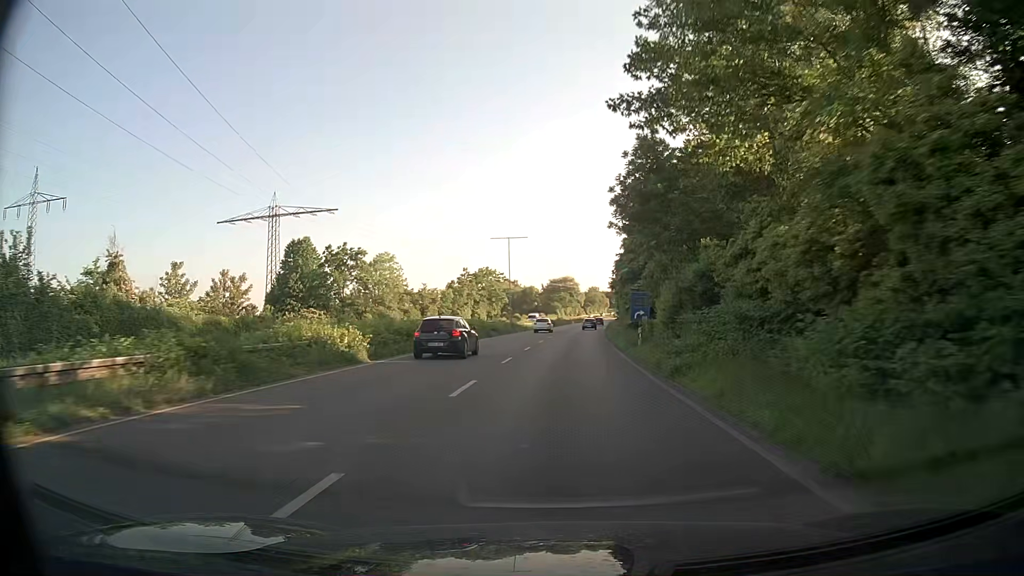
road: trunk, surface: asphalt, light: Day
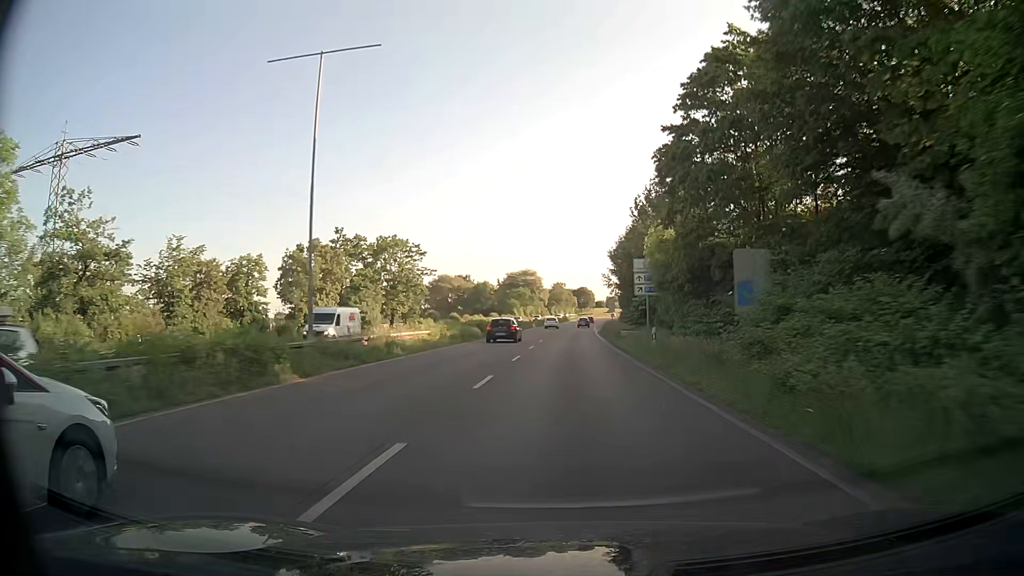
(+1.2, +52.4) m; +3°
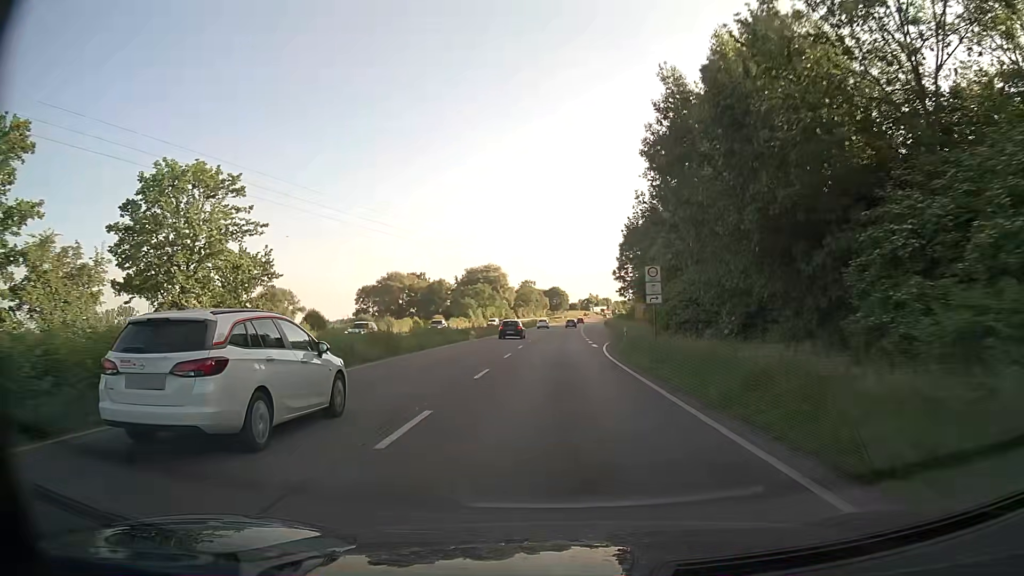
(+0.8, +42.4) m; +2°
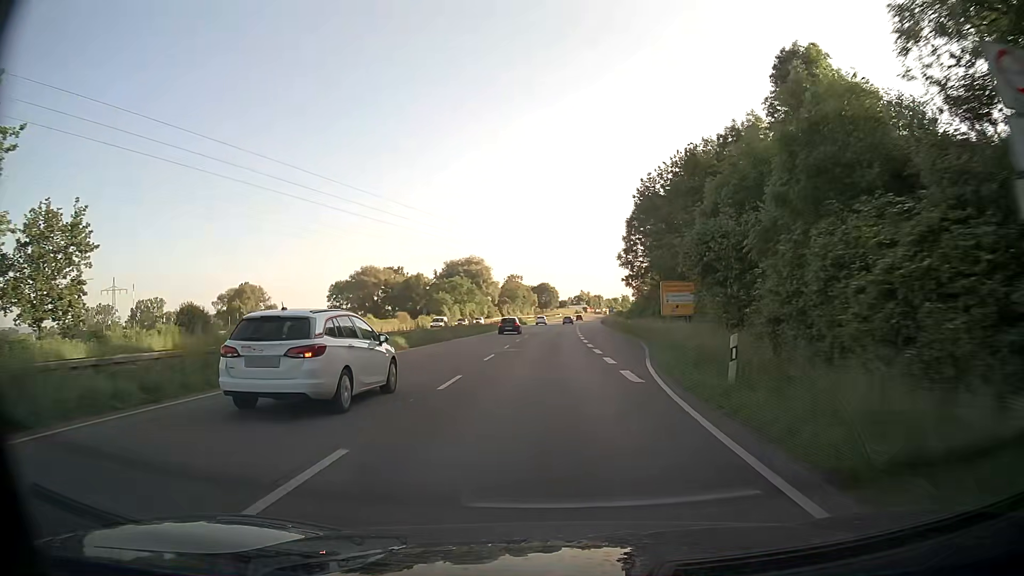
(+0.2, +21.3) m; +1°
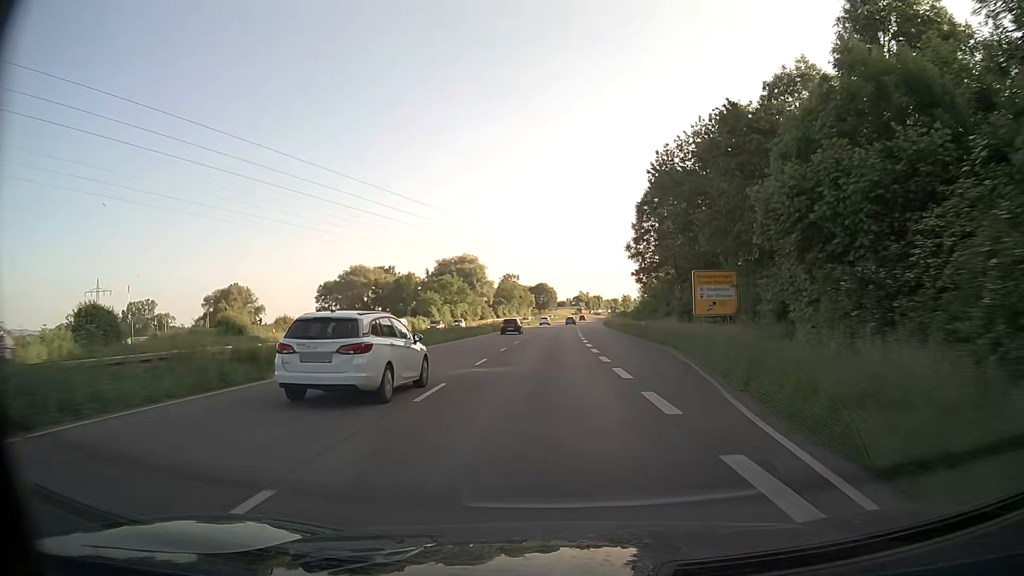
(0.0, +10.7) m; 0°
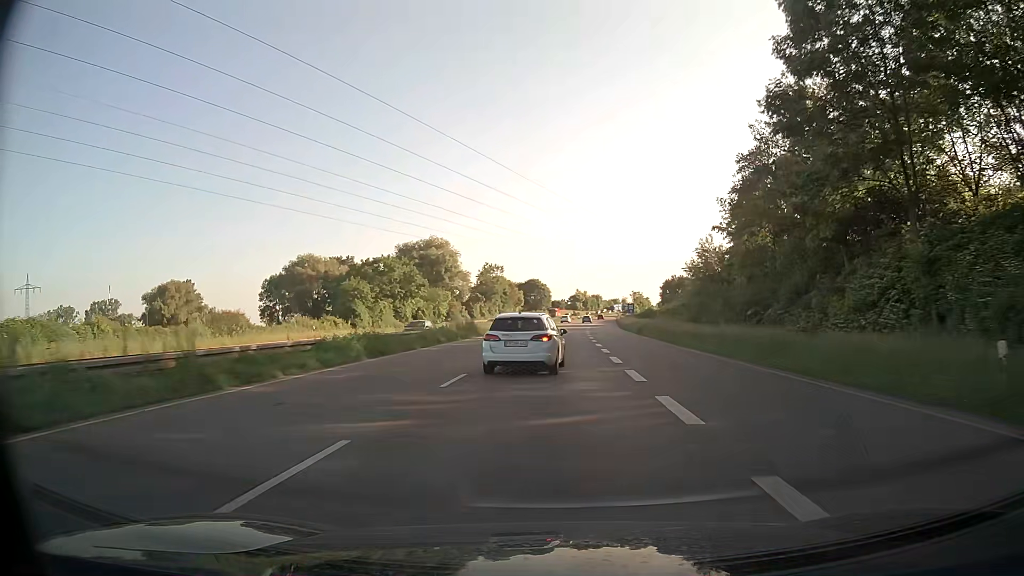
(+0.1, +42.9) m; +1°
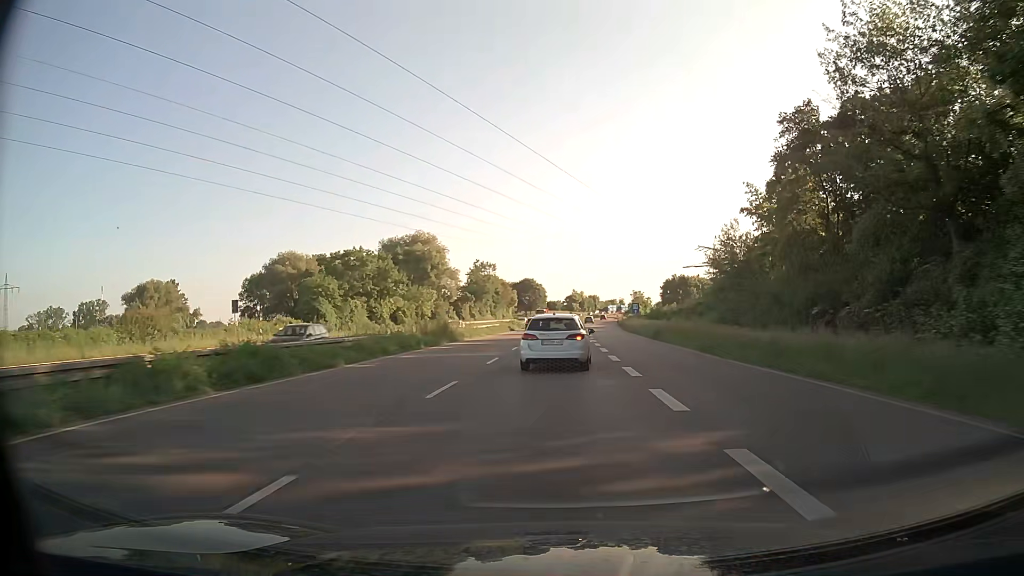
(0.0, +10.7) m; 0°
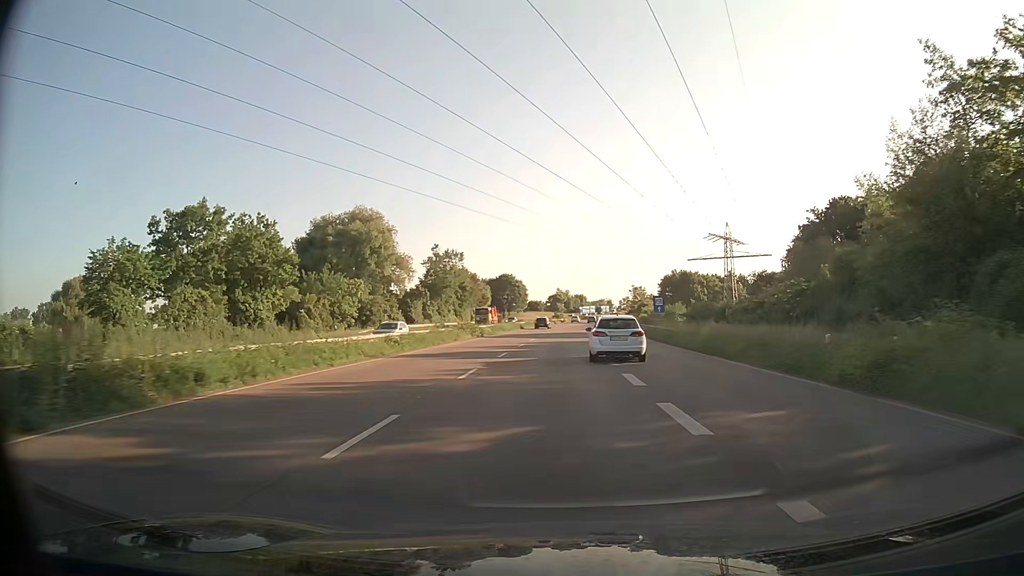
(+0.5, +32.2) m; +2°
(0, +10) (0, +20) (0, +30) (+1, +40) (+1, +50) (+1, +60) (+2, +70) (+2, +80) (+3, +90) (+4, +100) m
